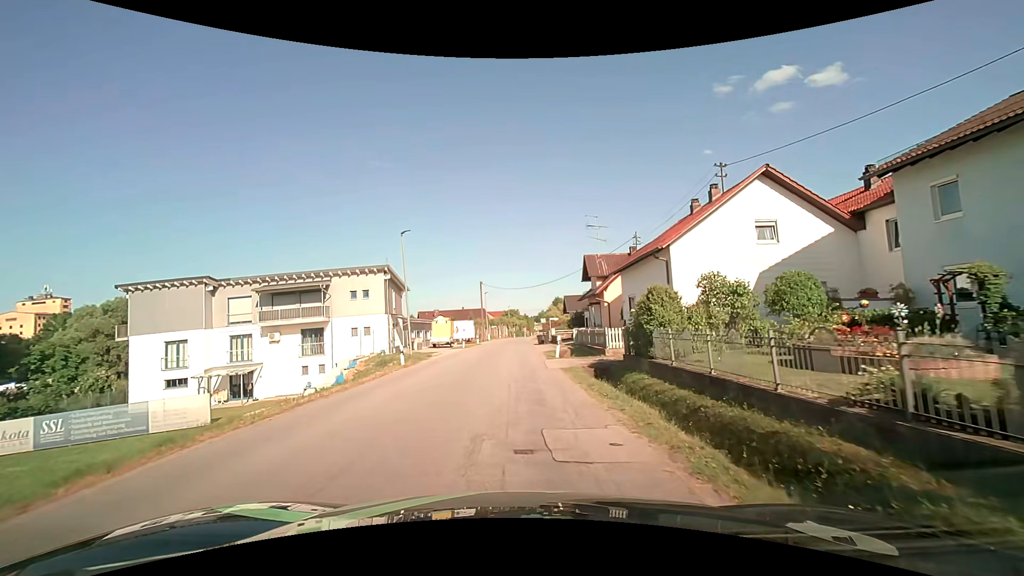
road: unclassified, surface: asphalt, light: Day
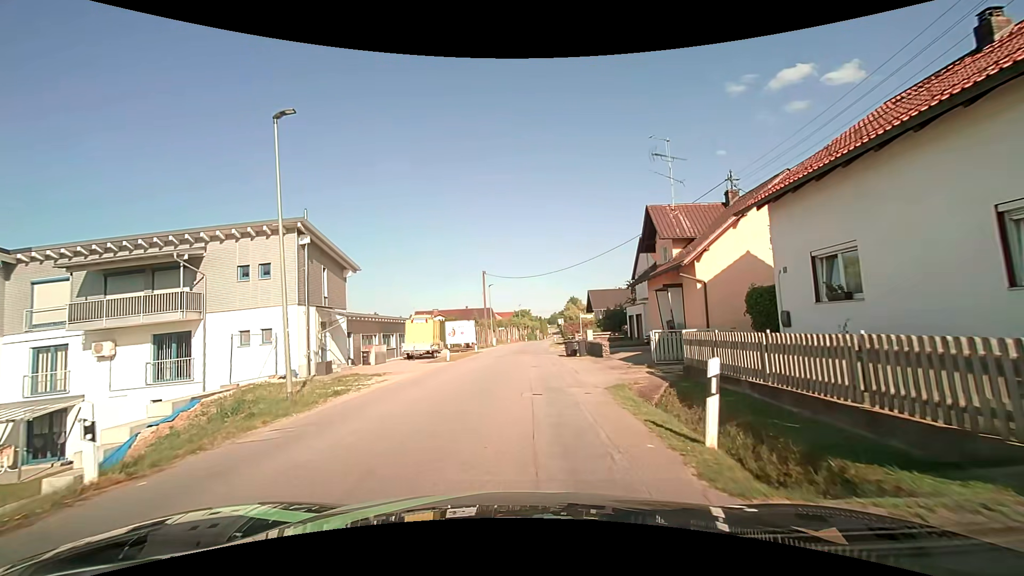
(-0.3, +18.1) m; -1°
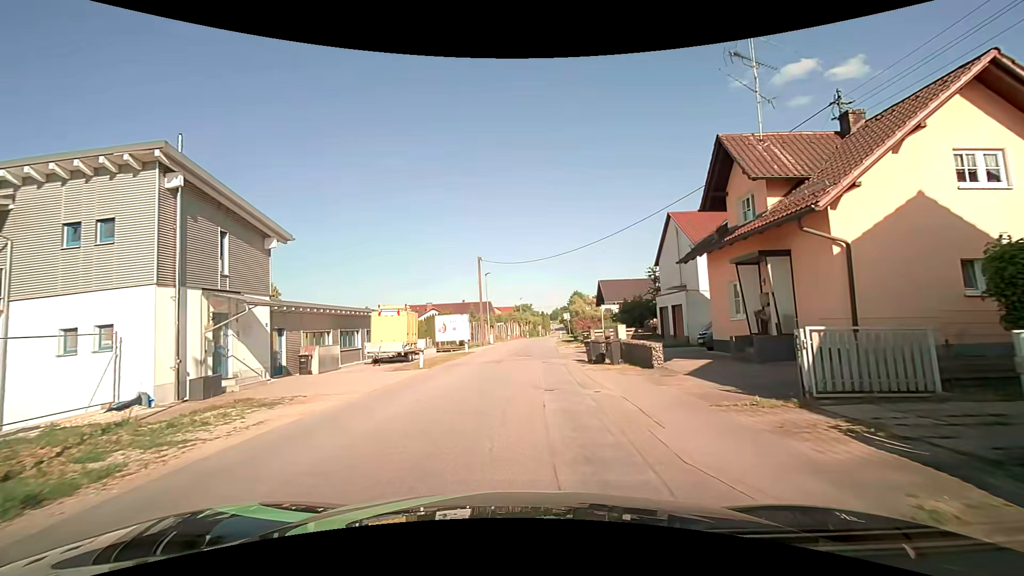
(0.0, +9.0) m; 0°
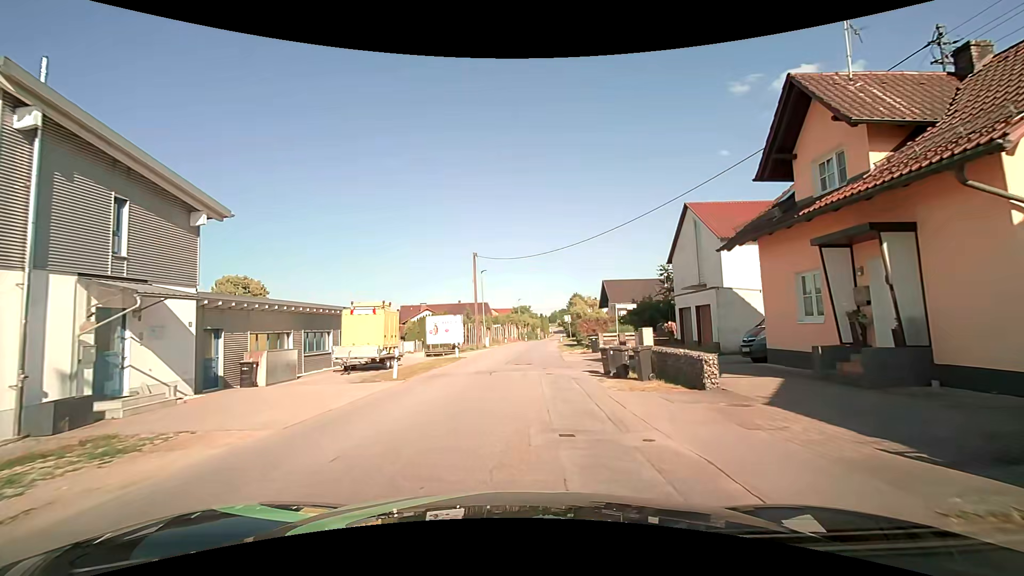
(0.0, +4.4) m; 0°
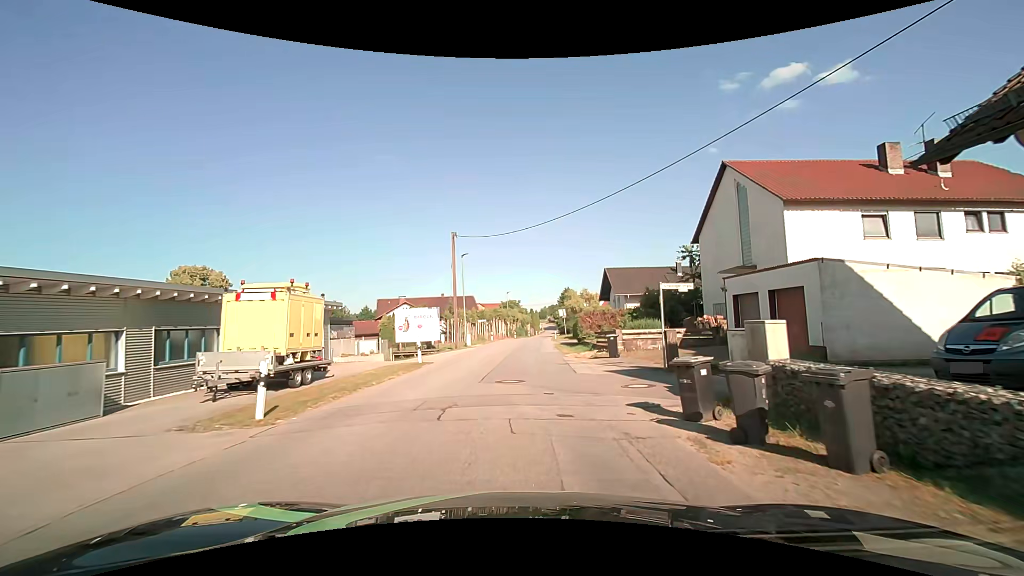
(+0.2, +8.9) m; +1°
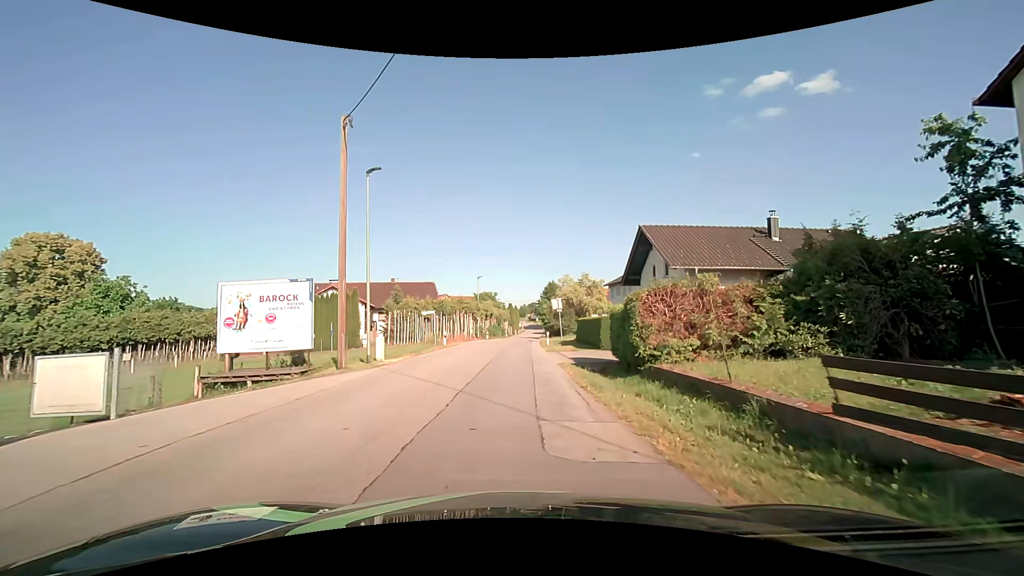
(+0.7, +23.0) m; +4°
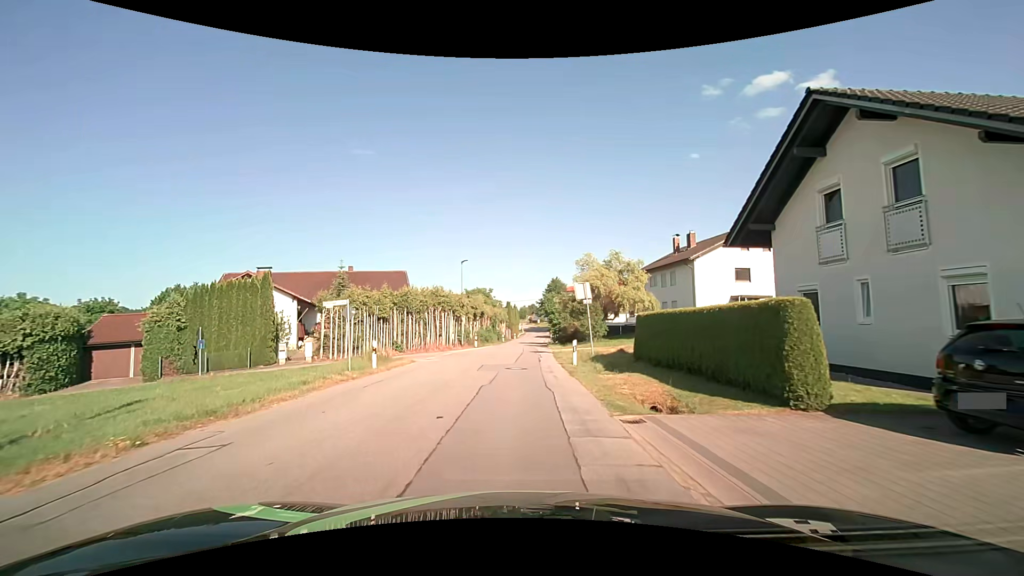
(-0.2, +18.0) m; 0°
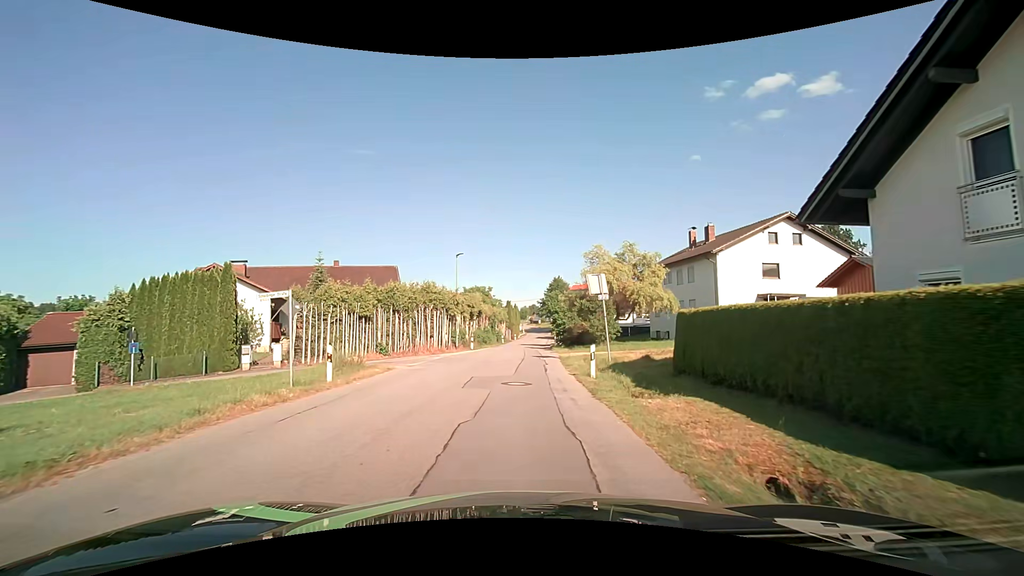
(0.0, +4.6) m; -1°
(0, +10) (0, +20) (0, +30) (+1, +40) (+1, +50) (+2, +60) (+3, +70) (+3, +80) (+4, +90) (+5, +100) m
